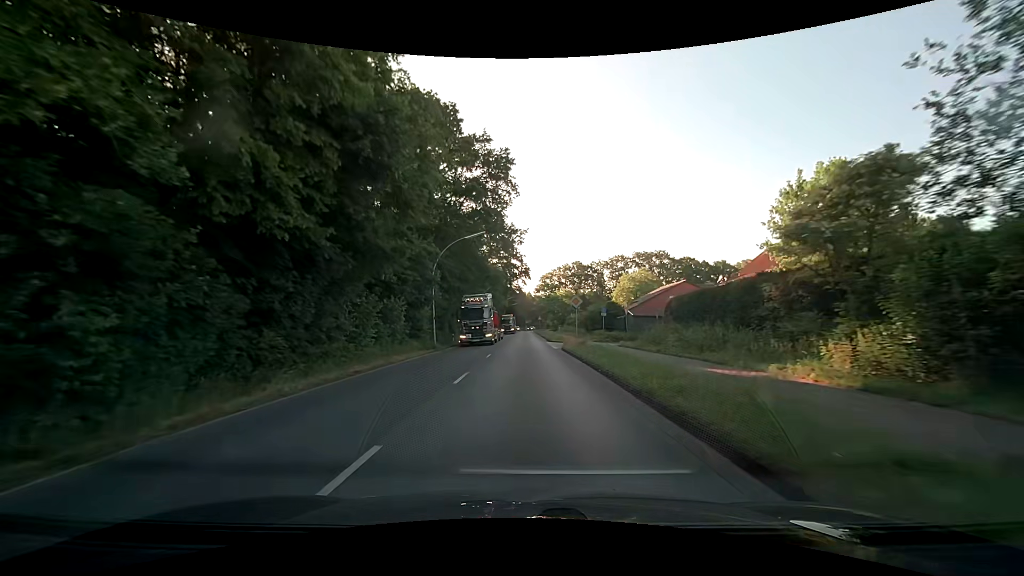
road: secondary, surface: asphalt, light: Day
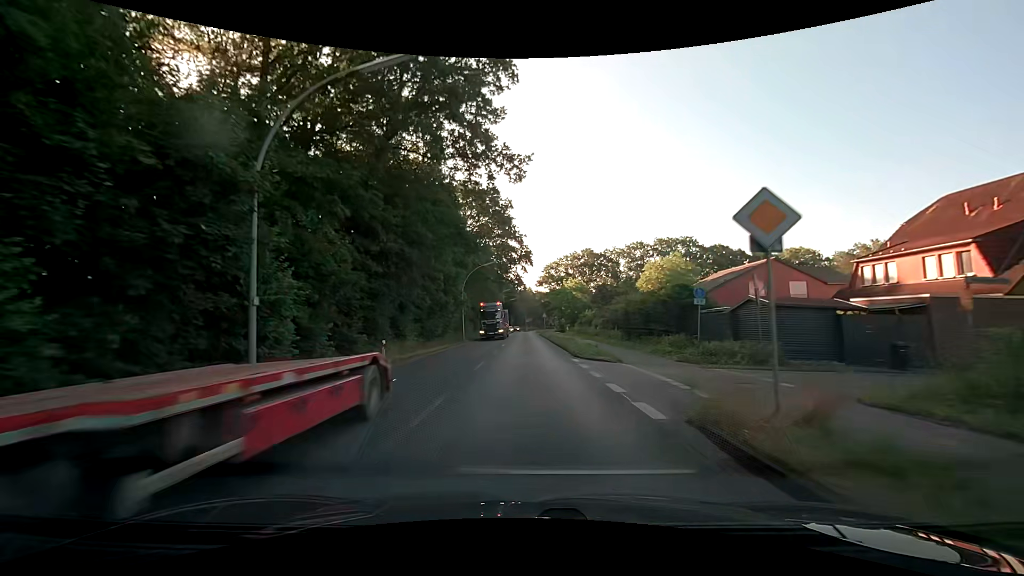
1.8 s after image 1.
(0.0, +23.3) m; +1°
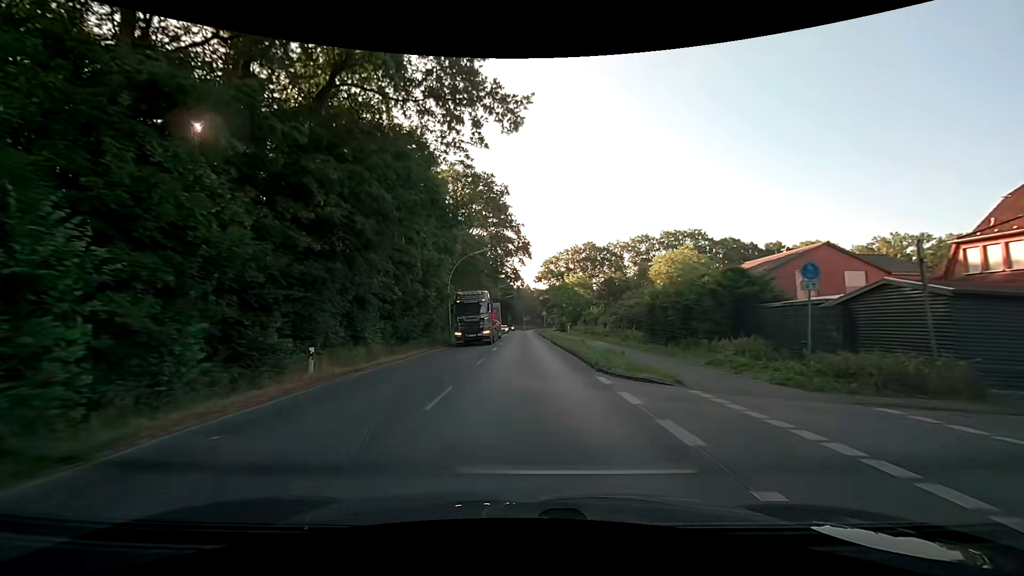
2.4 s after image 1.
(0.0, +7.7) m; 0°
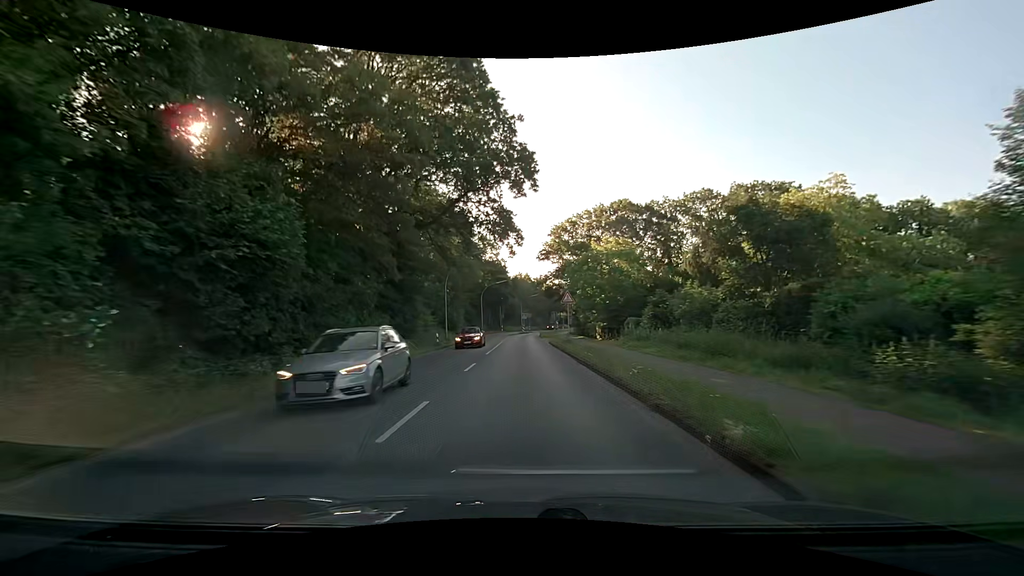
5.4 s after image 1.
(+0.1, +38.7) m; 0°
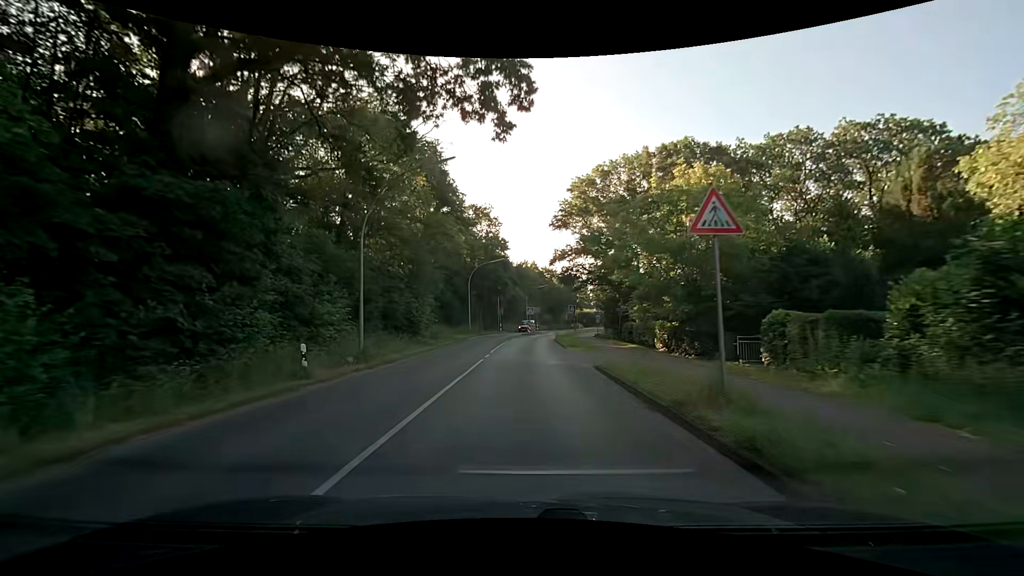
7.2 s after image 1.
(-0.1, +23.3) m; -1°
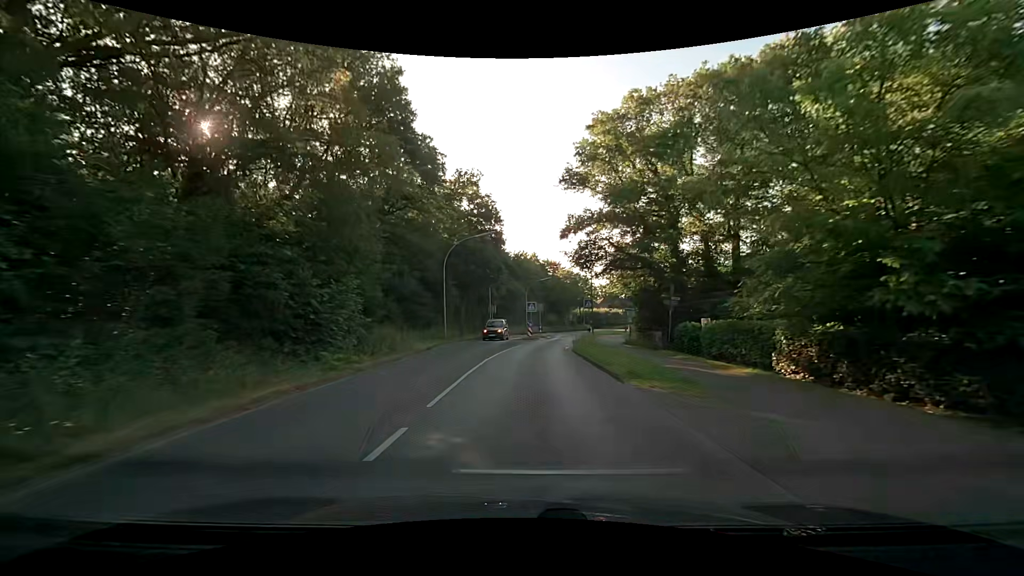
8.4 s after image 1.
(-0.1, +15.6) m; +1°
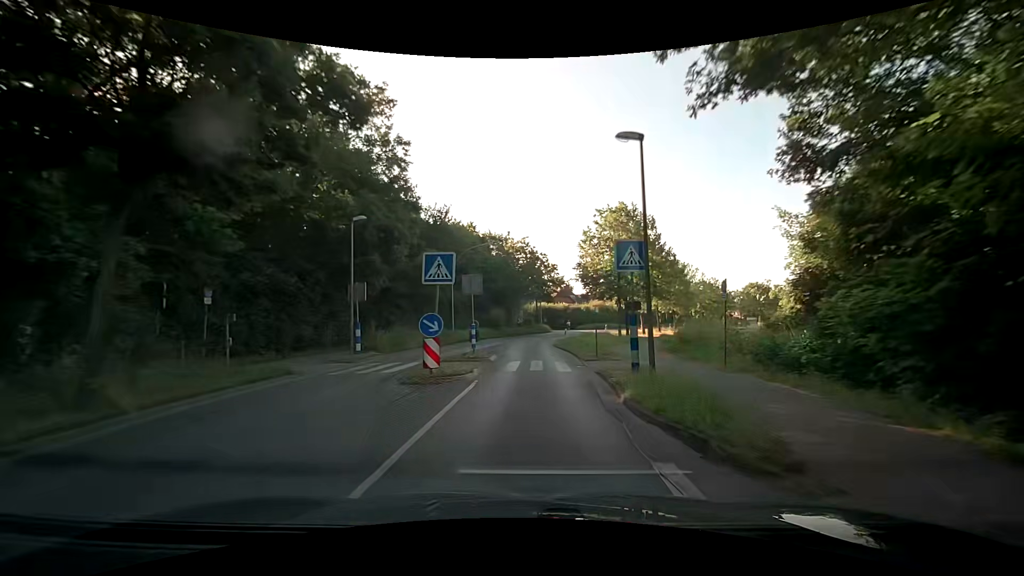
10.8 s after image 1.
(+0.8, +31.1) m; +5°
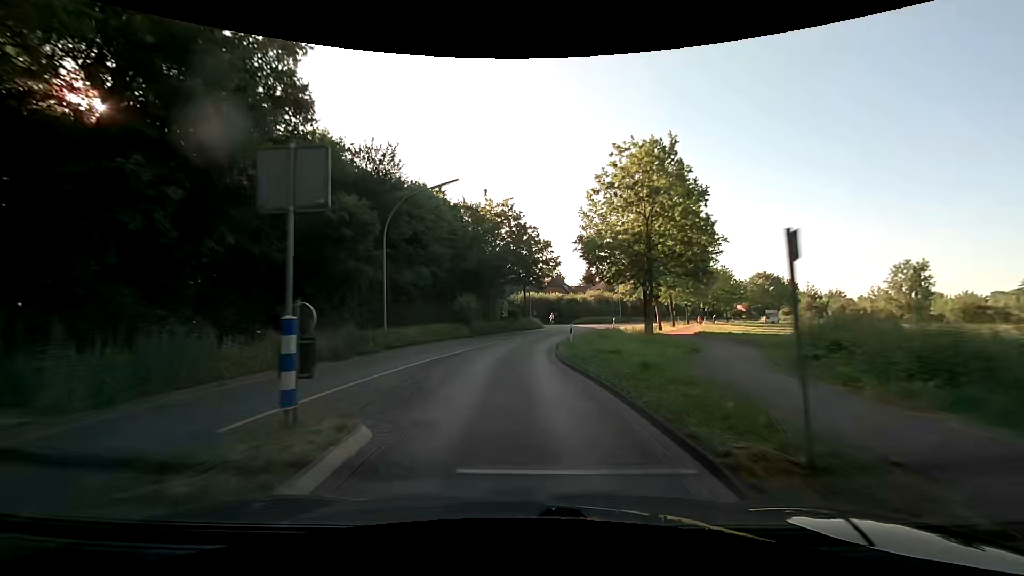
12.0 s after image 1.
(+0.6, +15.6) m; +3°
(0, +10) (0, +20) (0, +30) (+2, +40) (+5, +50) (+8, +59) (+11, +68) (+15, +78) (+20, +87) (+24, +96) m
